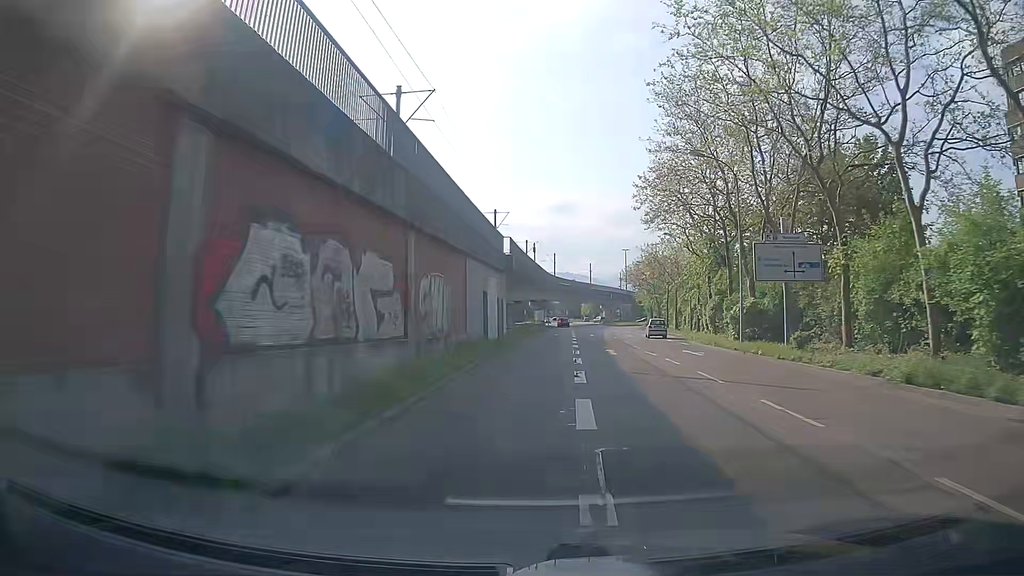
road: tertiary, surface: asphalt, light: Day
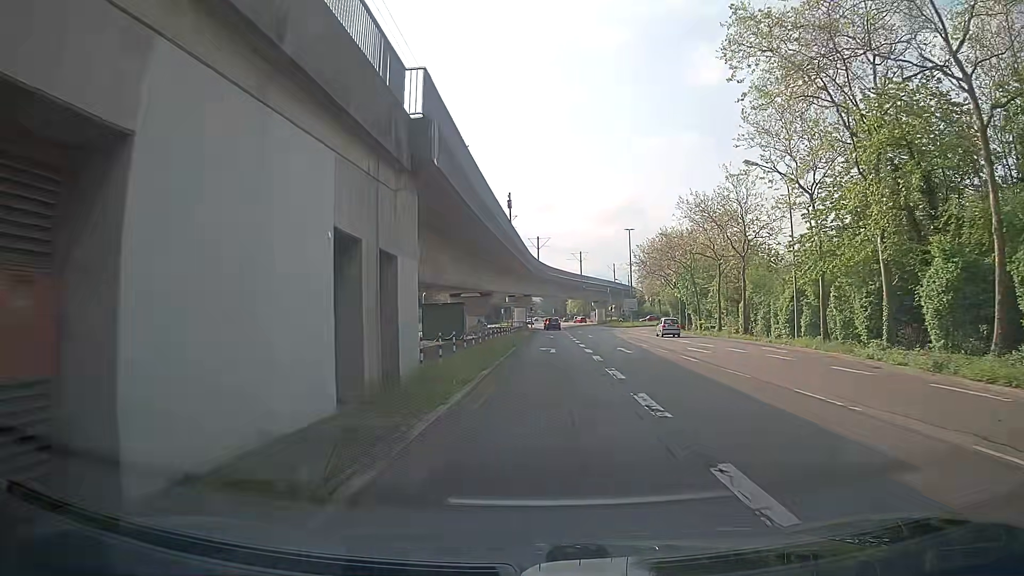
(+0.1, +29.0) m; +2°
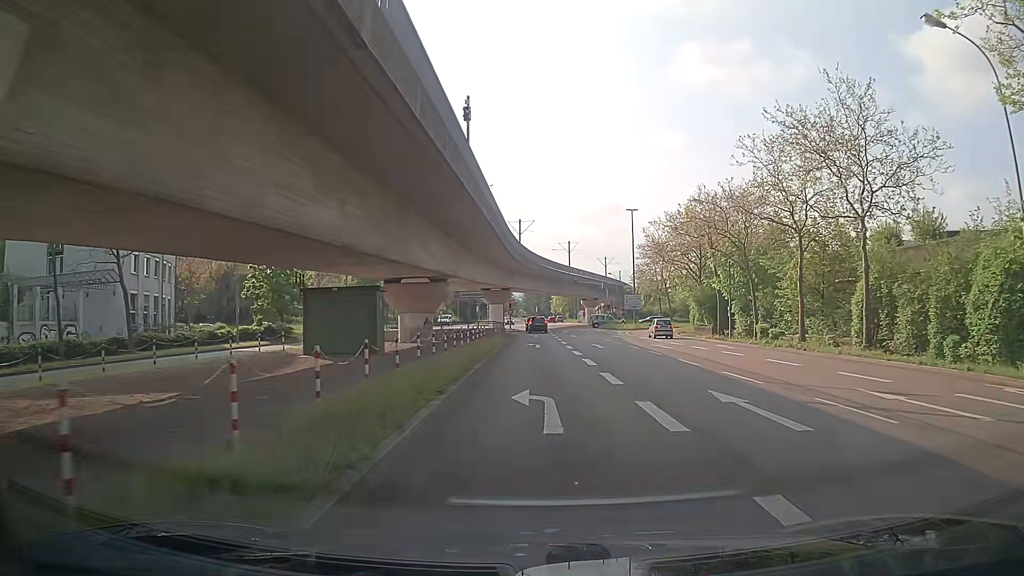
(+0.2, +19.2) m; +1°
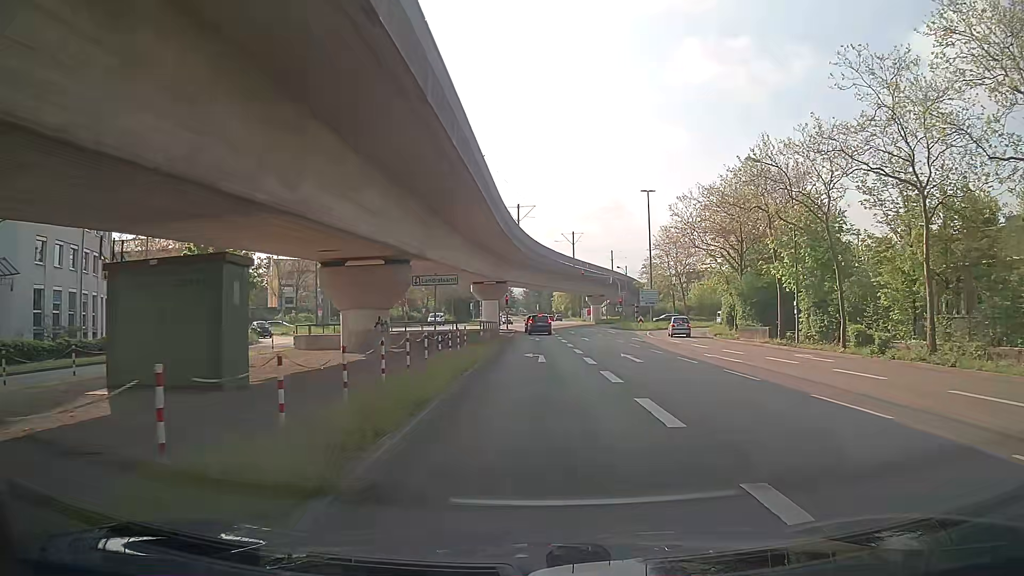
(-0.1, +11.6) m; 0°
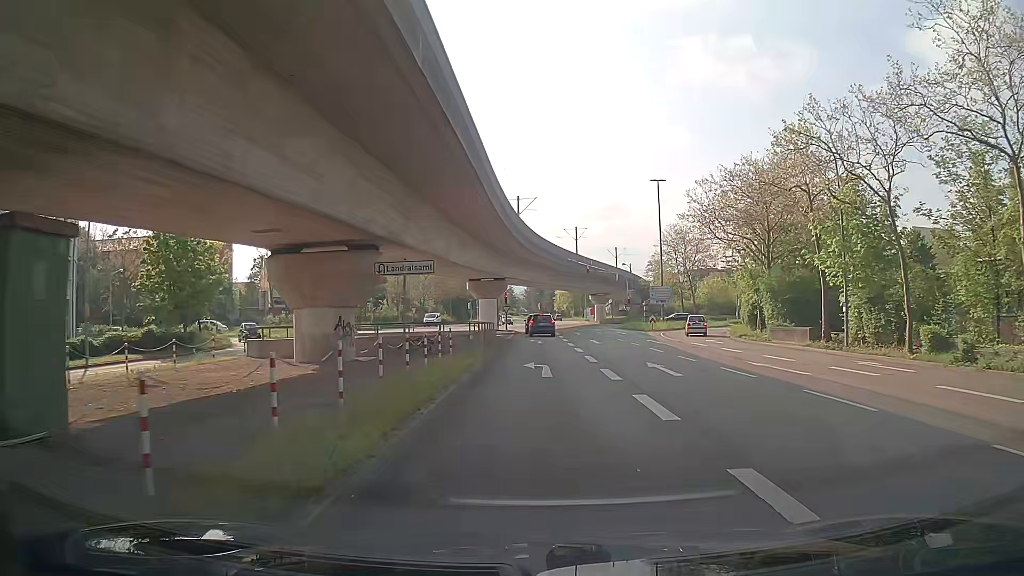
(0.0, +5.4) m; 0°
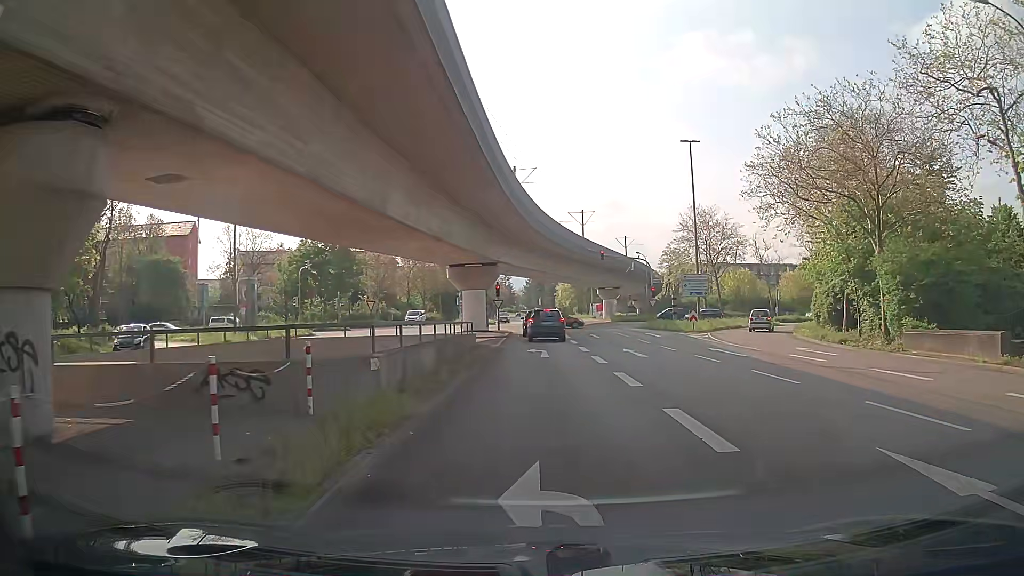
(0.0, +14.2) m; 0°
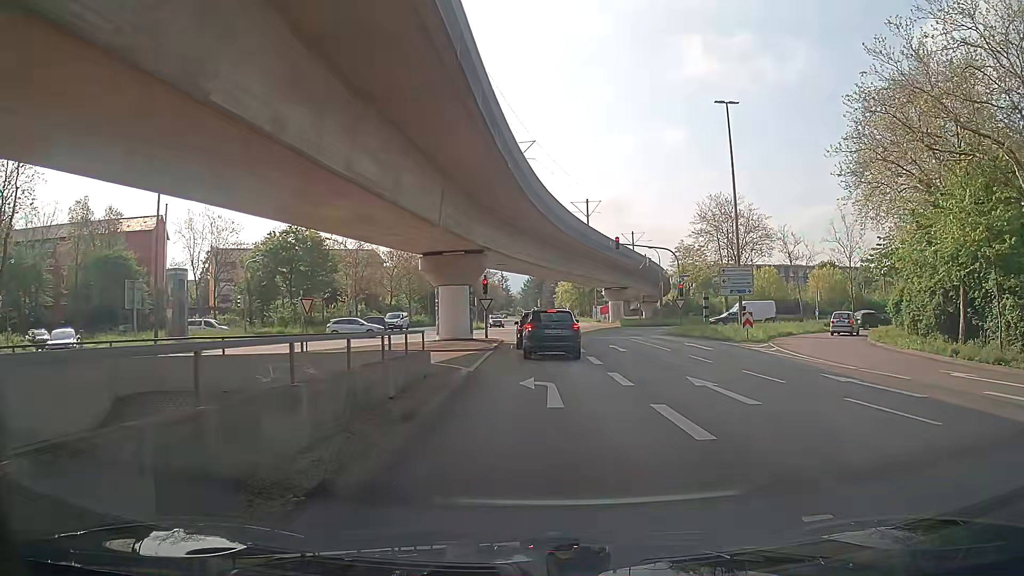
(0.0, +10.9) m; 0°
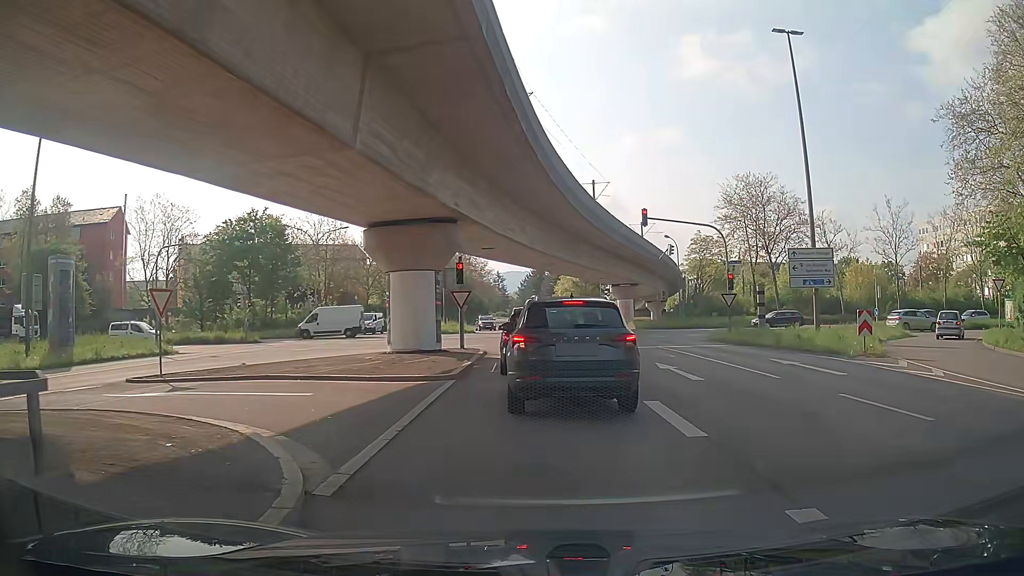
(+0.2, +11.6) m; +2°
